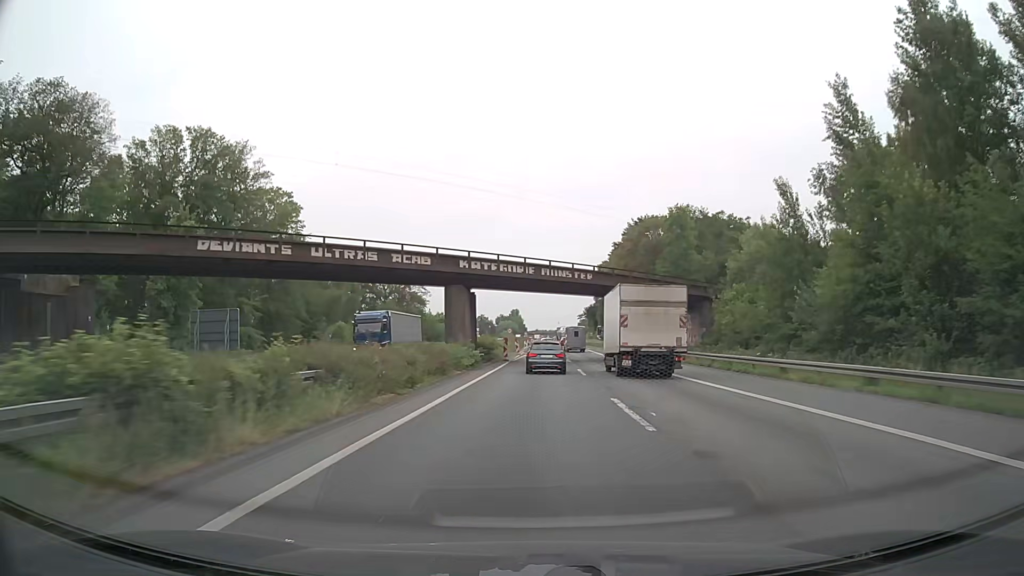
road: motorway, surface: asphalt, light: Day
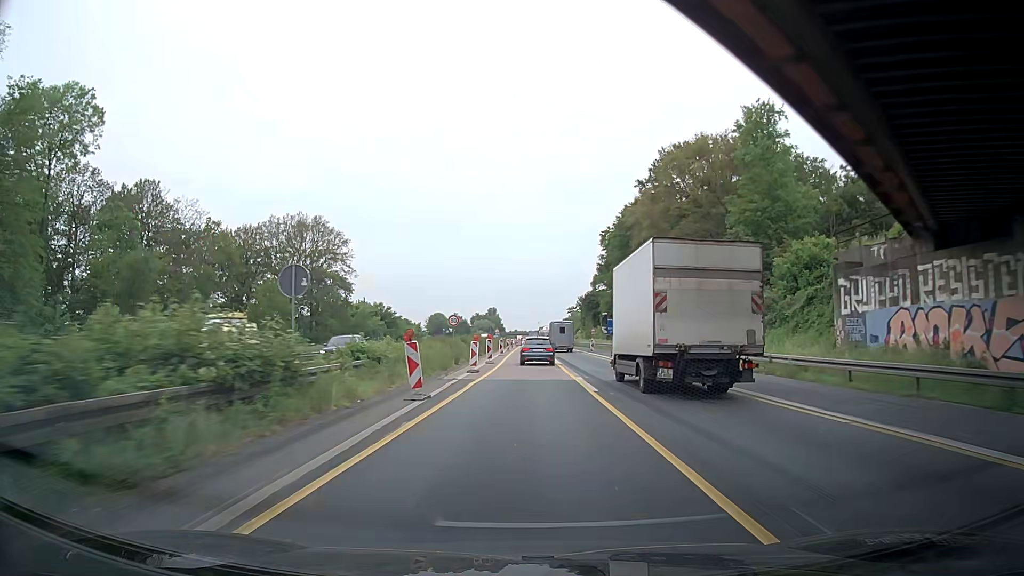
(+1.0, +48.0) m; +2°
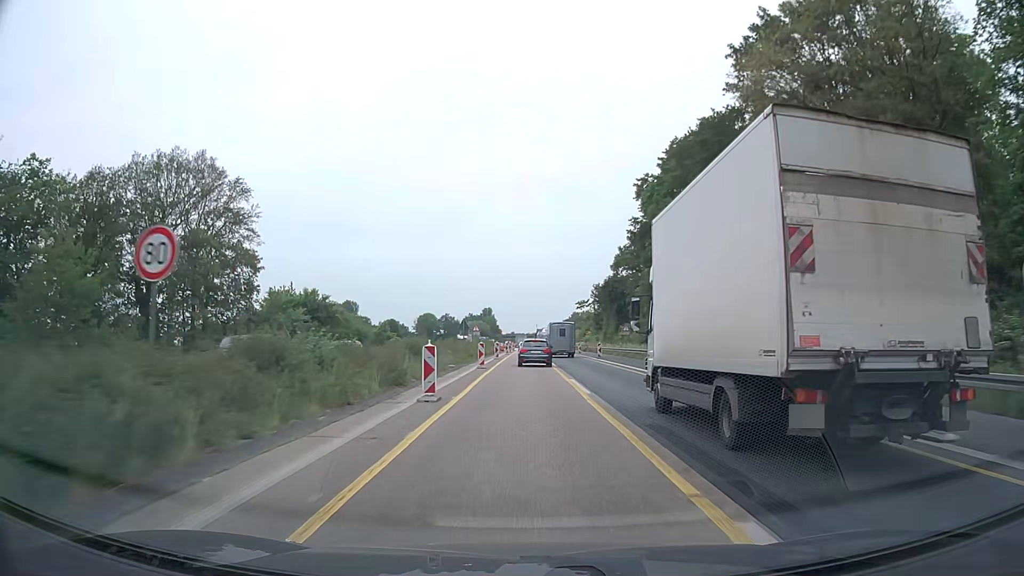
(-0.2, +36.8) m; 0°
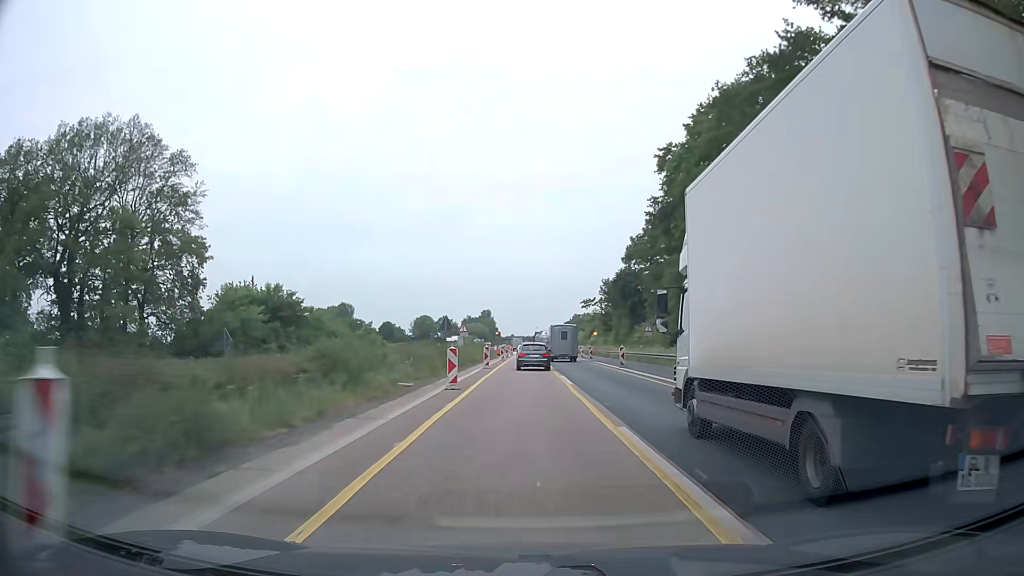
(0.0, +12.4) m; 0°
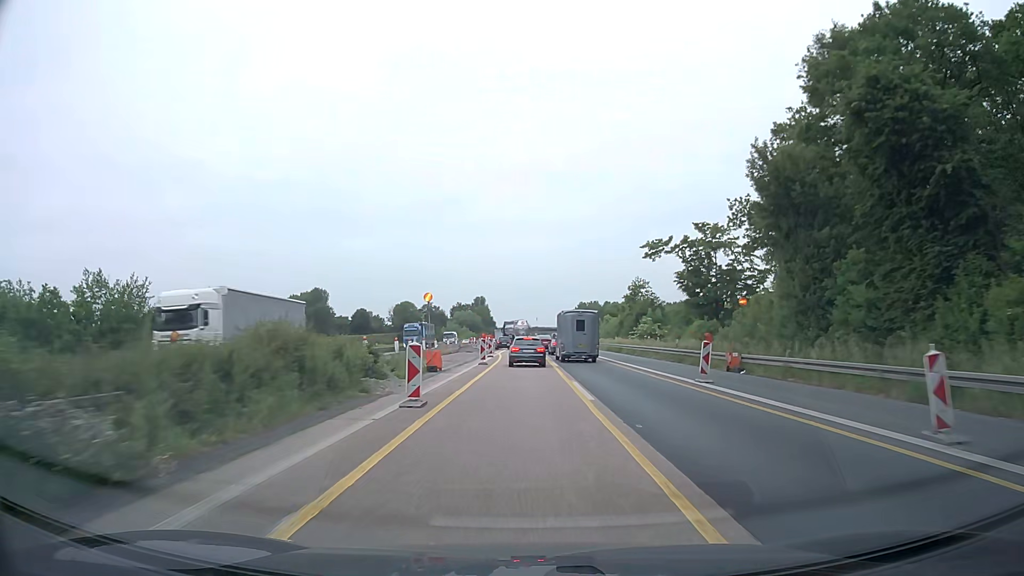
(-0.2, +61.3) m; 0°
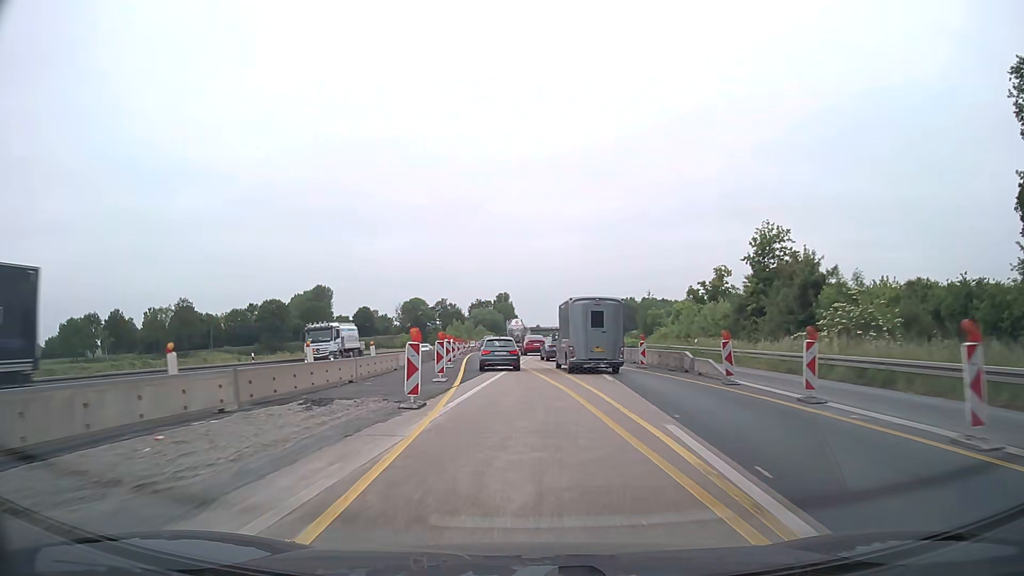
(-0.3, +46.7) m; -2°
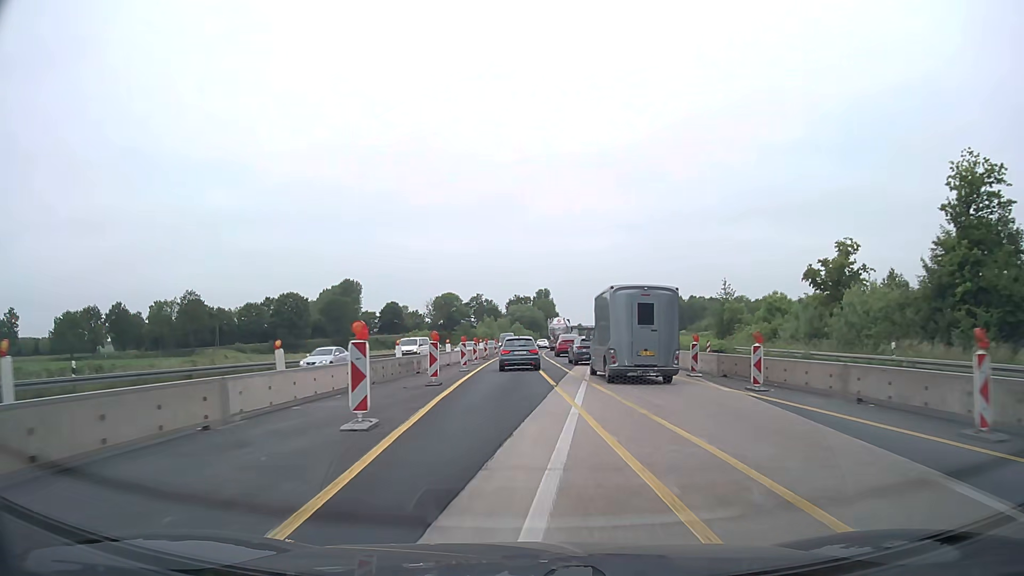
(-0.7, +22.5) m; -4°
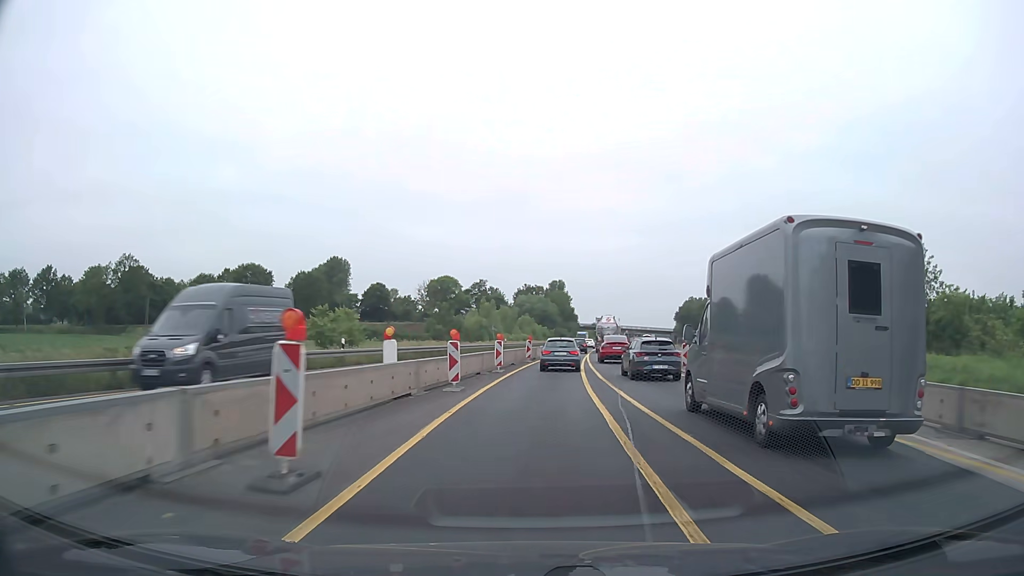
(-0.8, +44.5) m; -1°
(0, +10) (+1, +20) (+1, +30) (+2, +40) (+3, +50) (+4, +60) (+5, +70) (+6, +80) (+8, +90) (+9, +100) m
